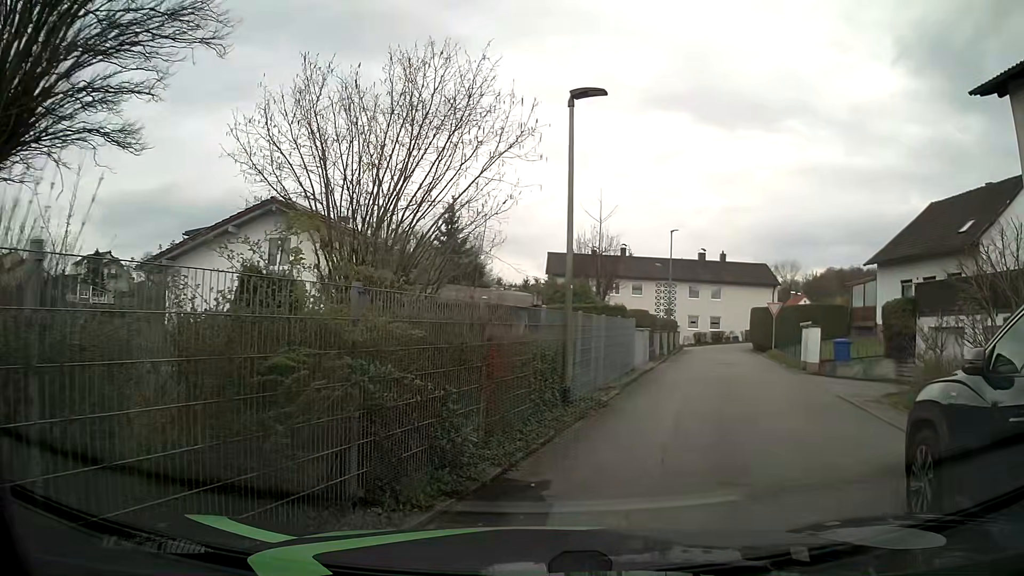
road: residential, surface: asphalt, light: Day
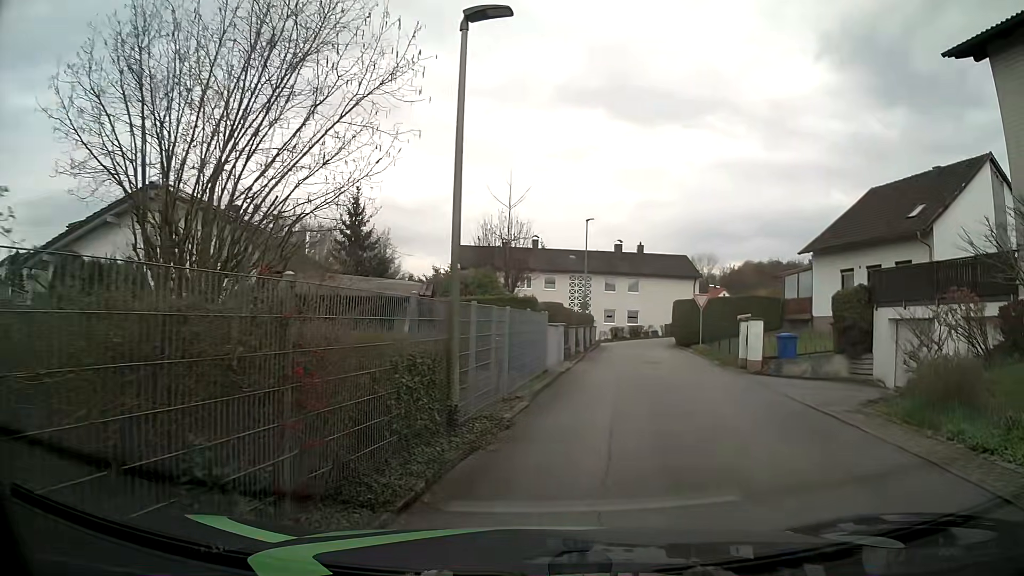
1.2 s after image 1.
(+0.3, +3.0) m; +7°
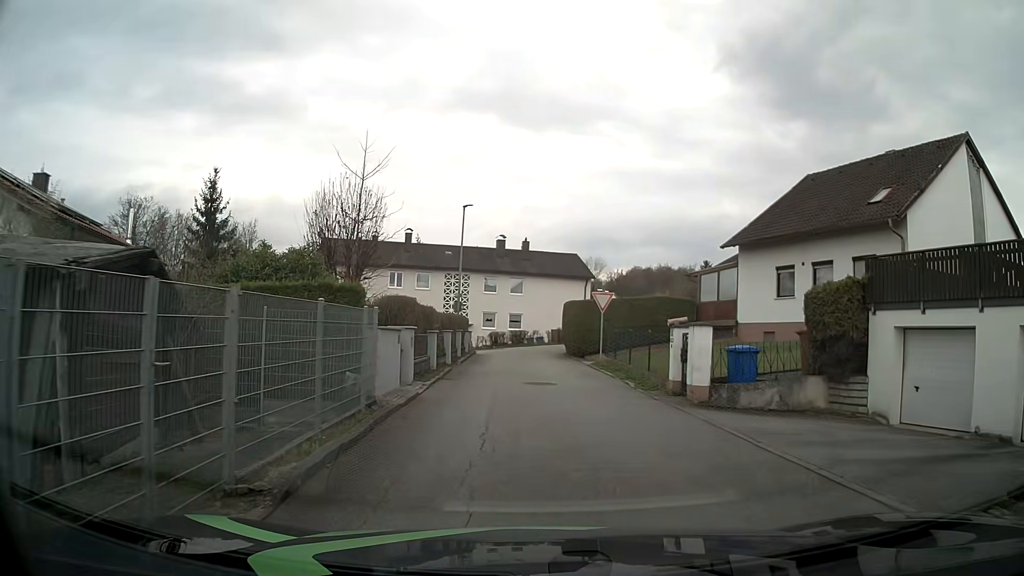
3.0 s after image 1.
(+0.8, +6.7) m; +11°
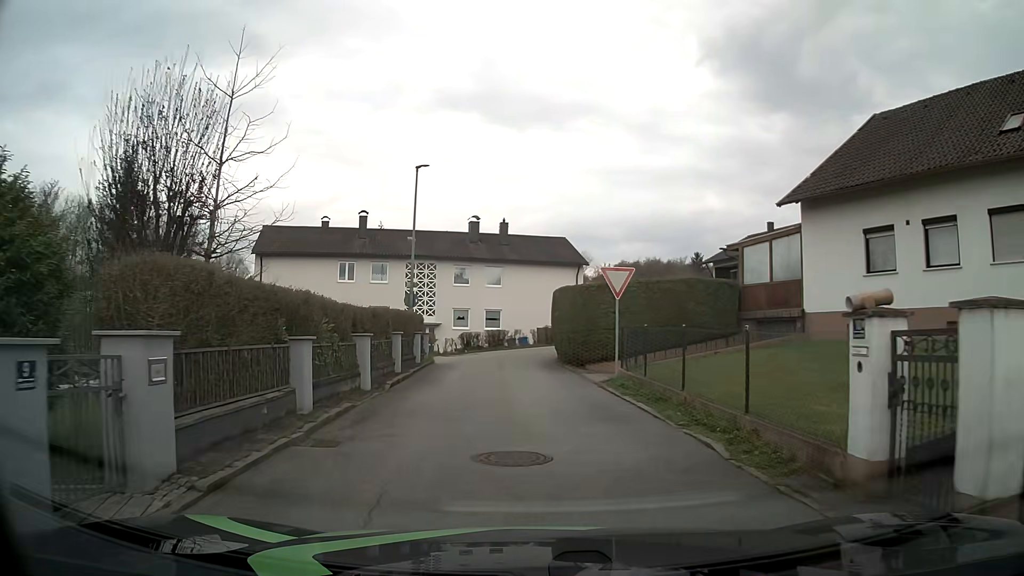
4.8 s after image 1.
(+0.4, +9.6) m; +3°
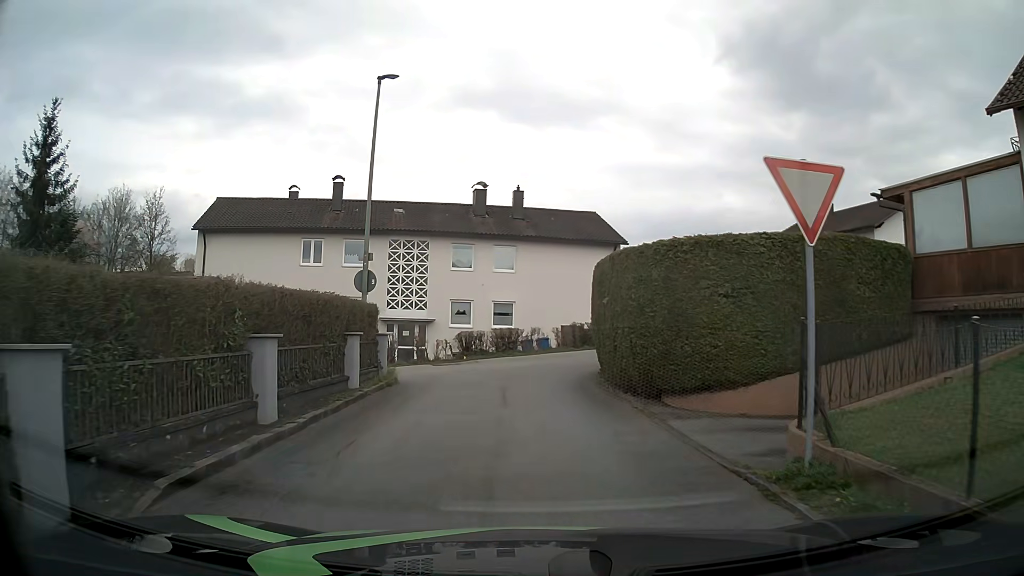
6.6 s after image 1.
(-0.3, +10.4) m; -3°
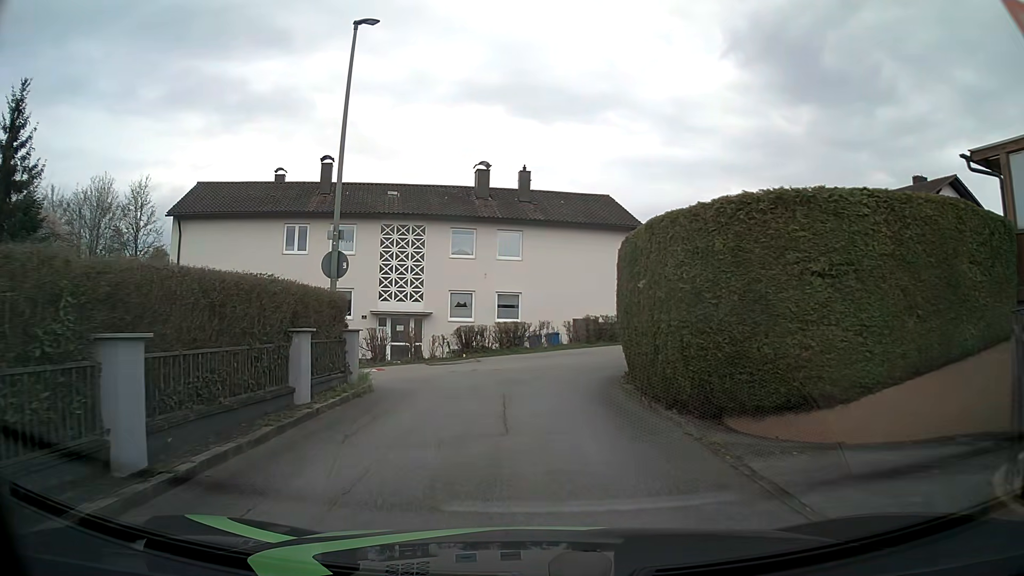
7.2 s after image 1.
(0.0, +3.3) m; -1°
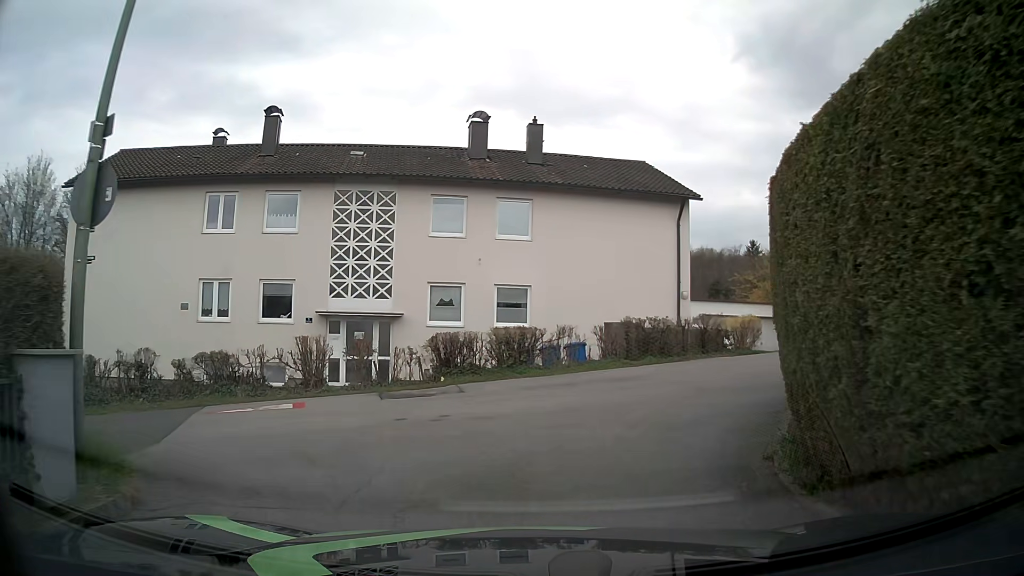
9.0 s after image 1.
(0.0, +8.6) m; -1°
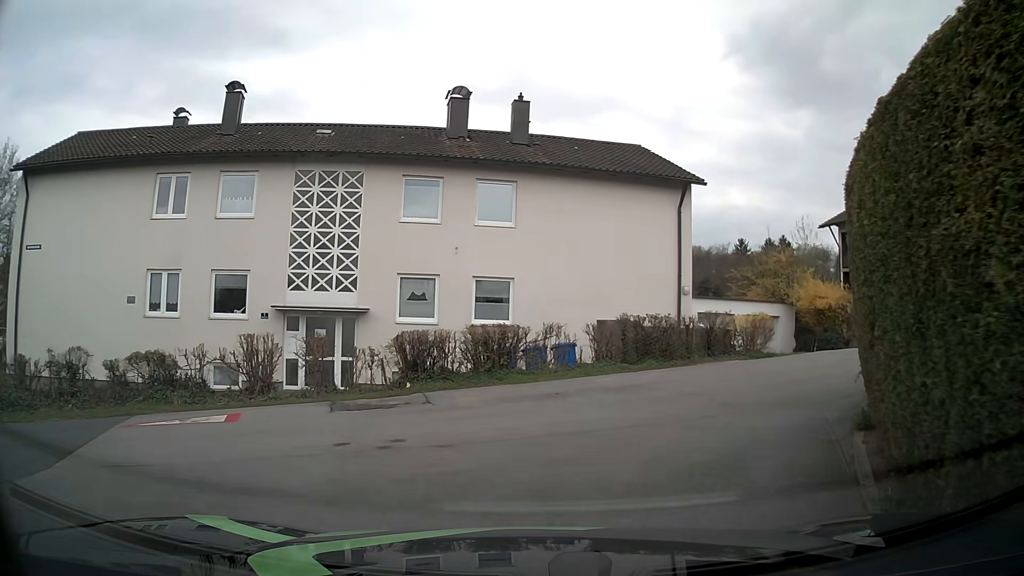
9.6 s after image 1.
(0.0, +2.4) m; +1°
